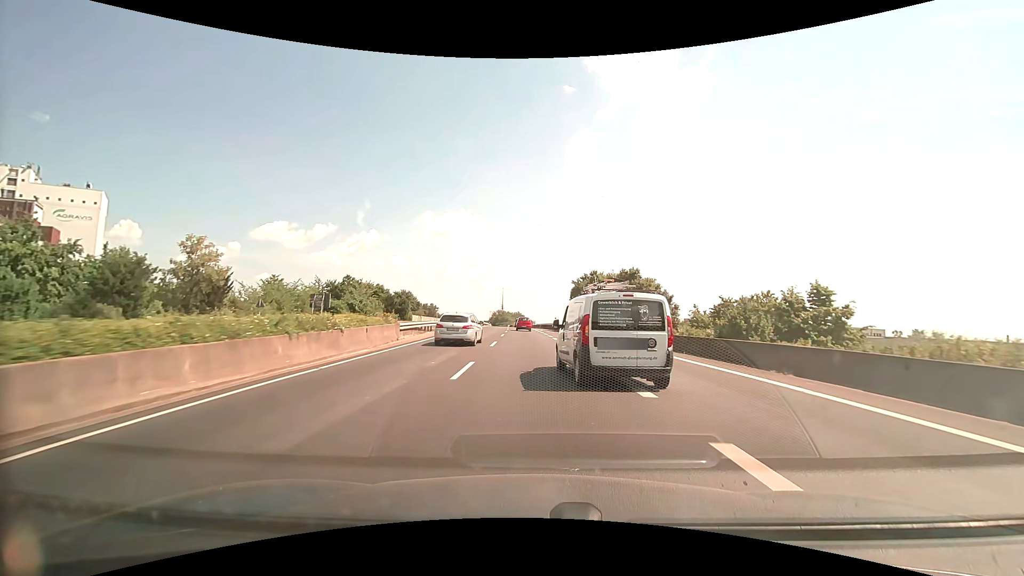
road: trunk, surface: asphalt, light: Day
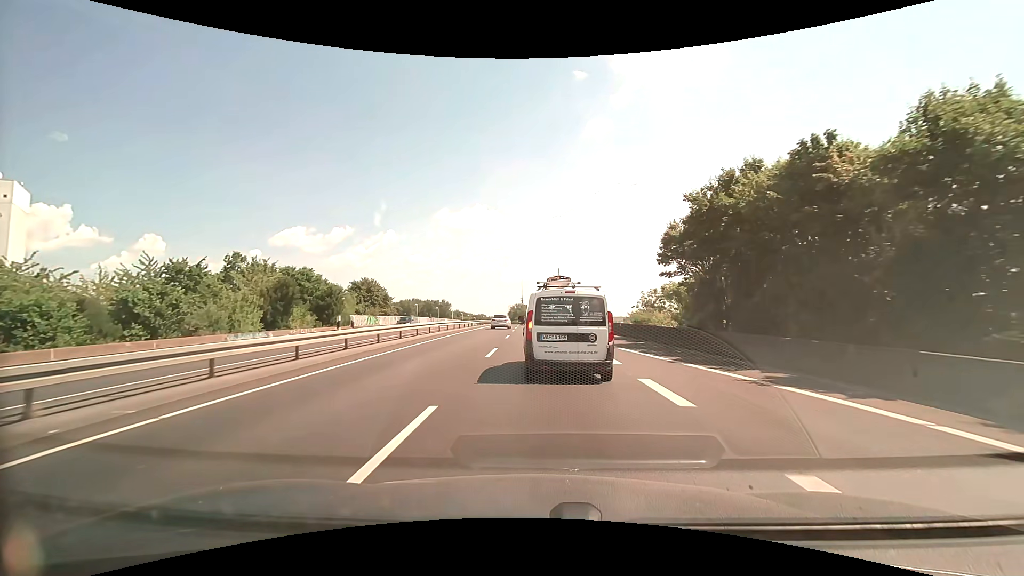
(-1.0, +43.5) m; -2°
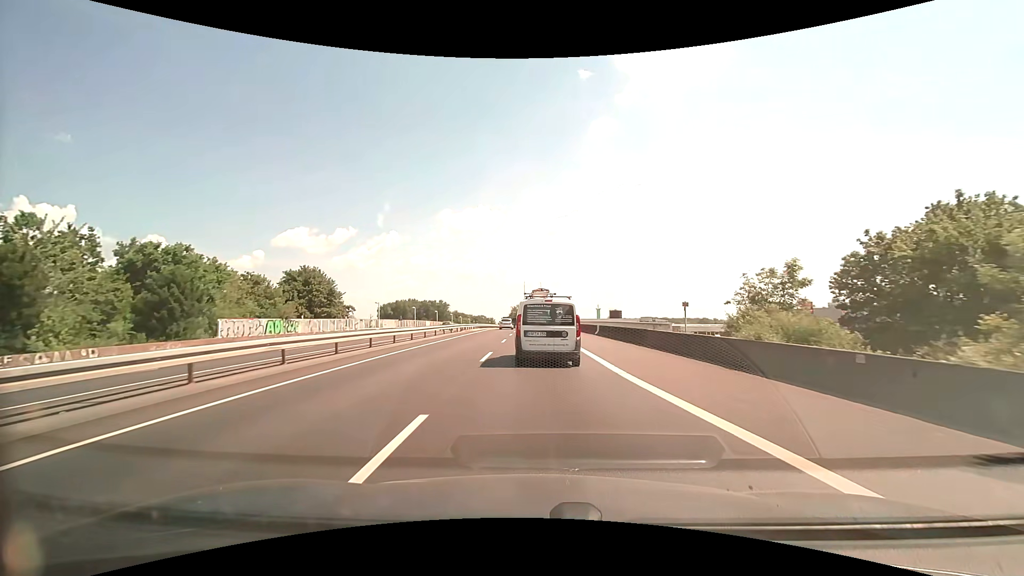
(-0.2, +24.7) m; -1°
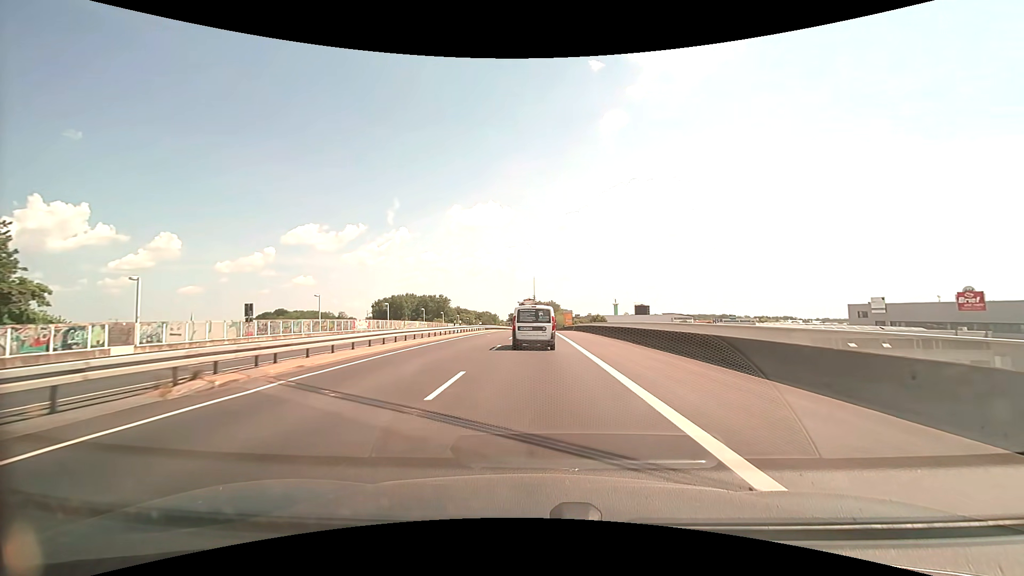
(+0.1, +43.3) m; -1°
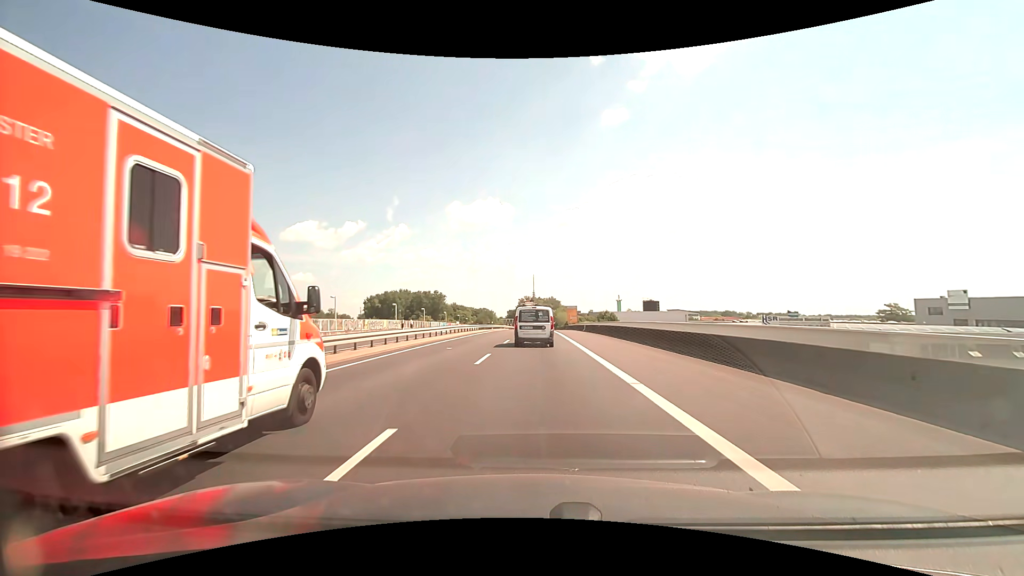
(0.0, +18.3) m; 0°
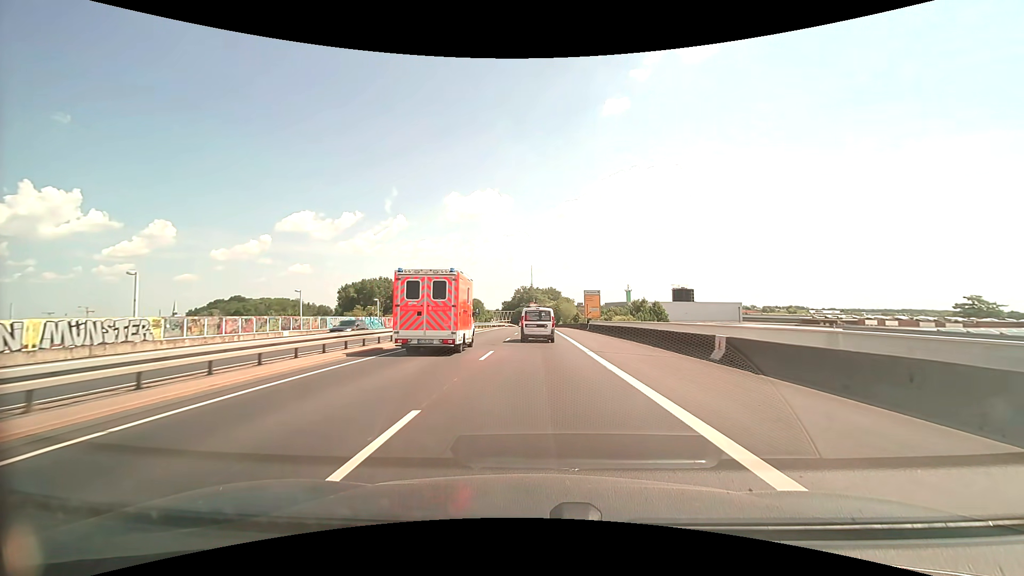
(+0.2, +47.4) m; 0°
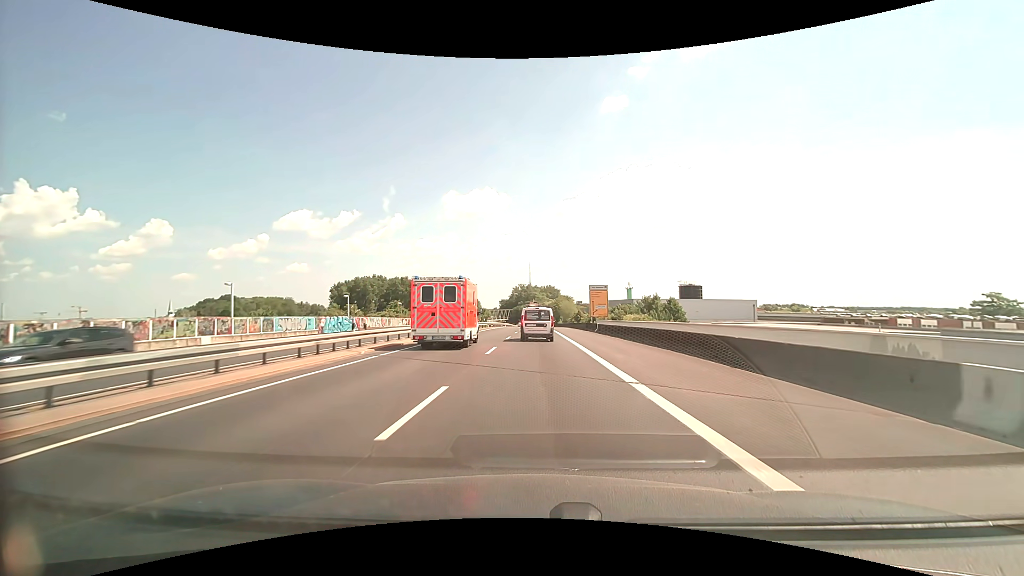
(0.0, +9.7) m; 0°
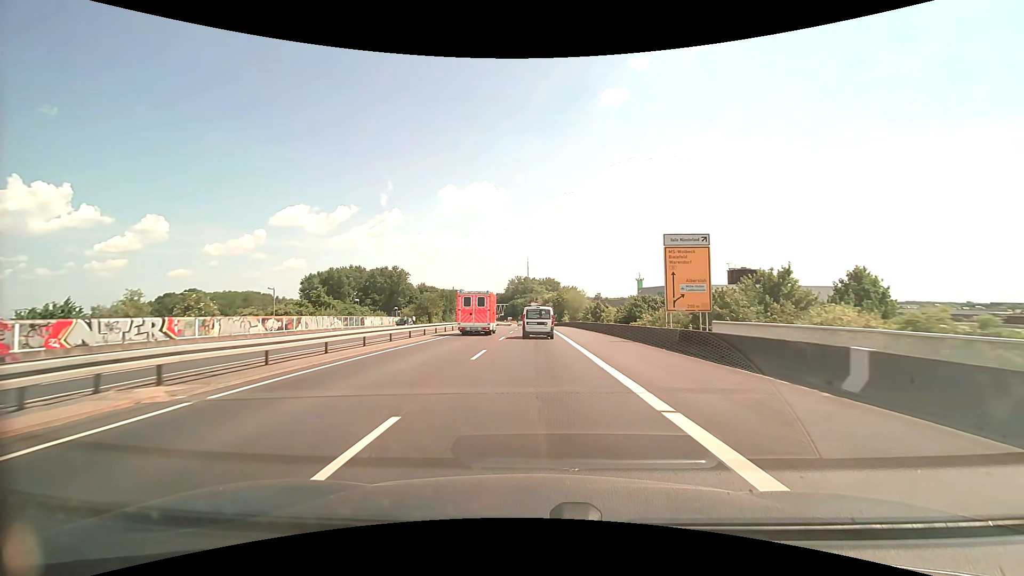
(0.0, +39.2) m; 0°
(0, +10) (0, +20) (0, +30) (0, +40) (0, +50) (0, +60) (0, +70) (0, +80) (0, +90) (0, +100) m
